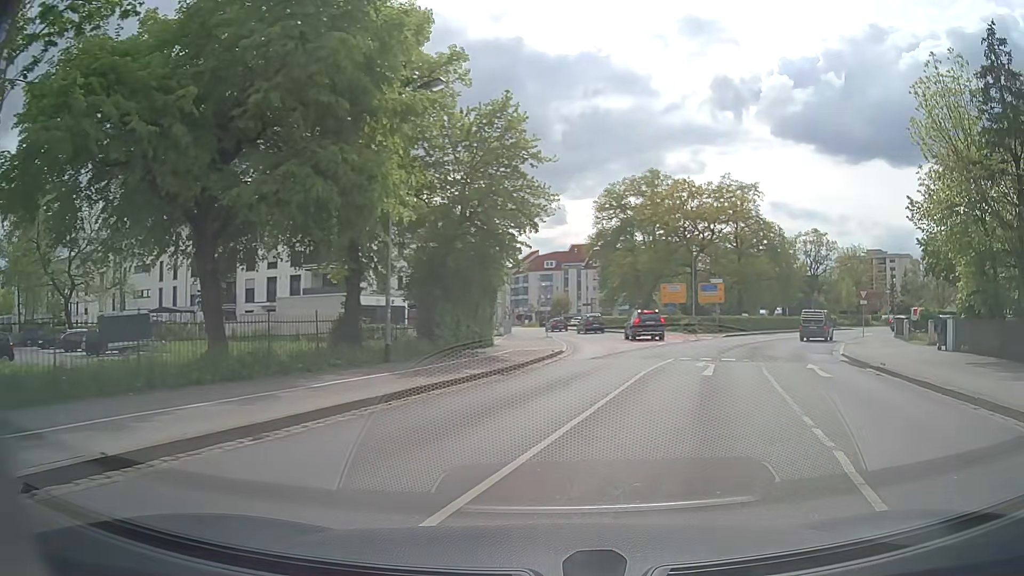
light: Day
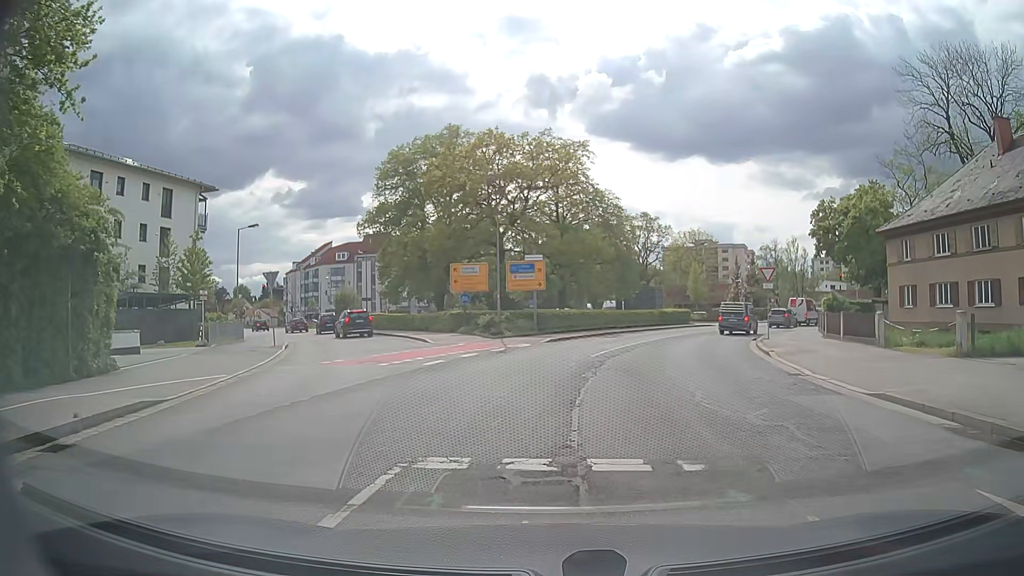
(+3.5, +17.3) m; +15°
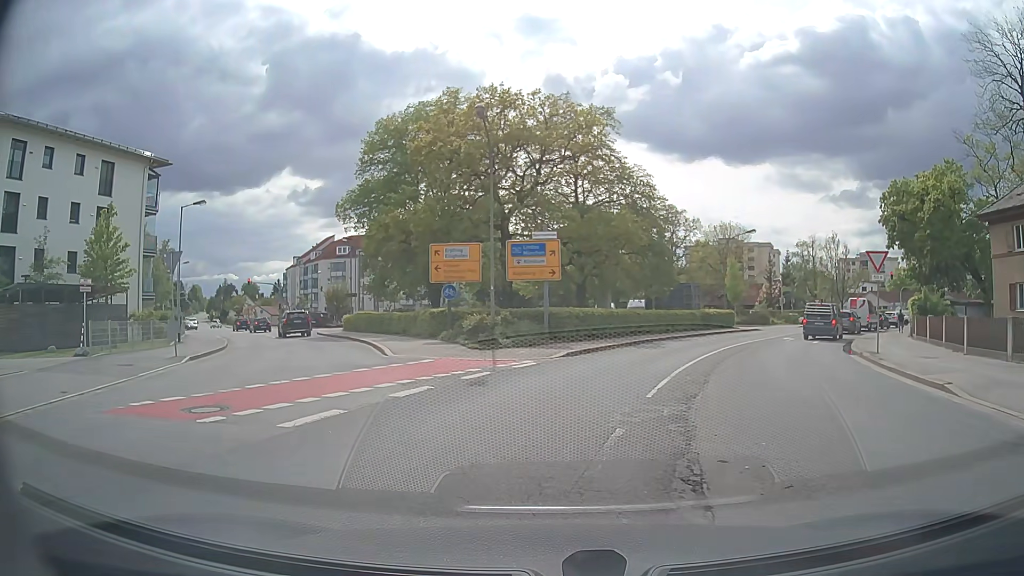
(+0.2, +9.9) m; -2°
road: secondary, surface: asphalt
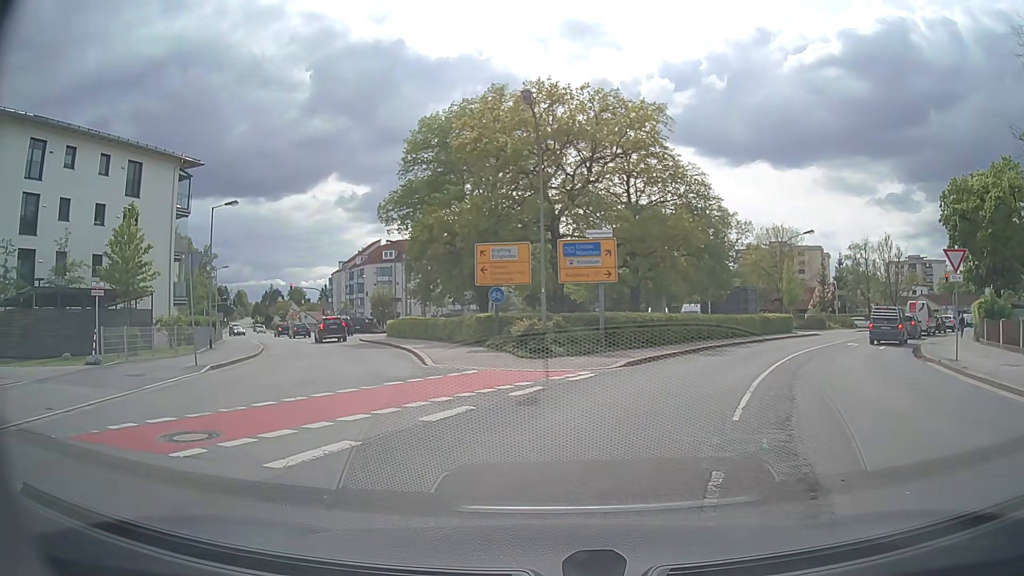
(0.0, +2.0) m; -3°
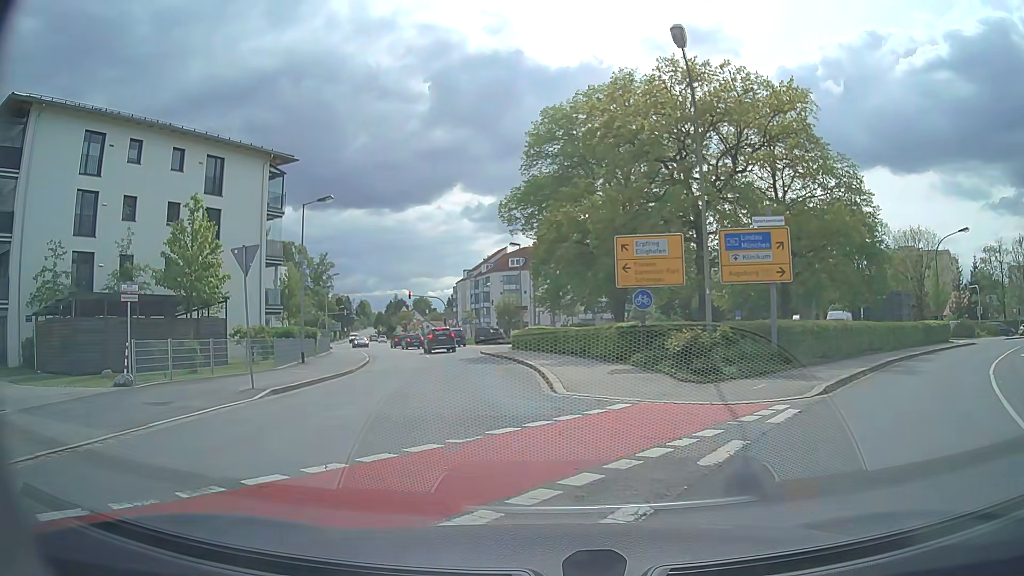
(-0.5, +5.1) m; -11°
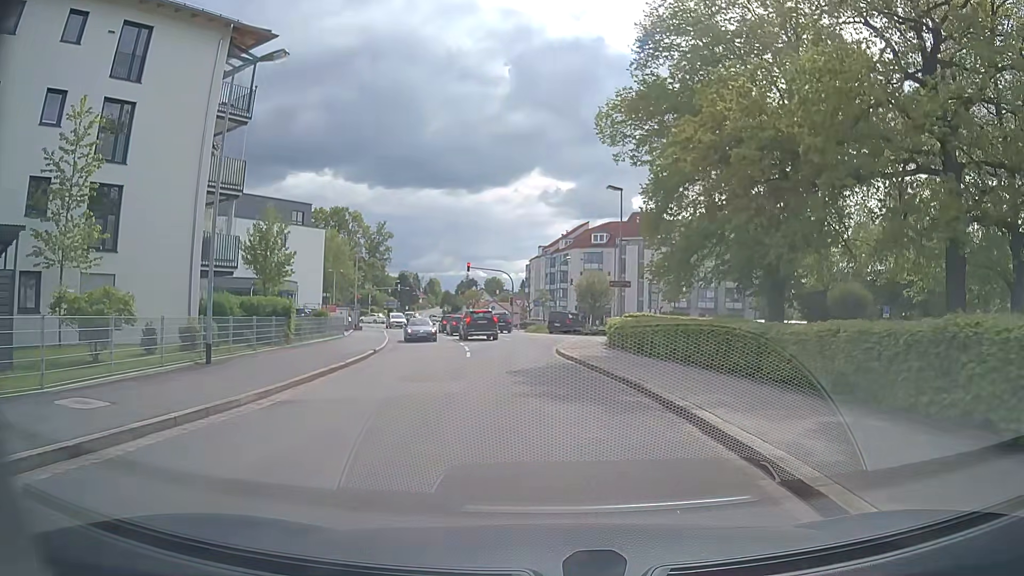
(-1.6, +16.9) m; -6°
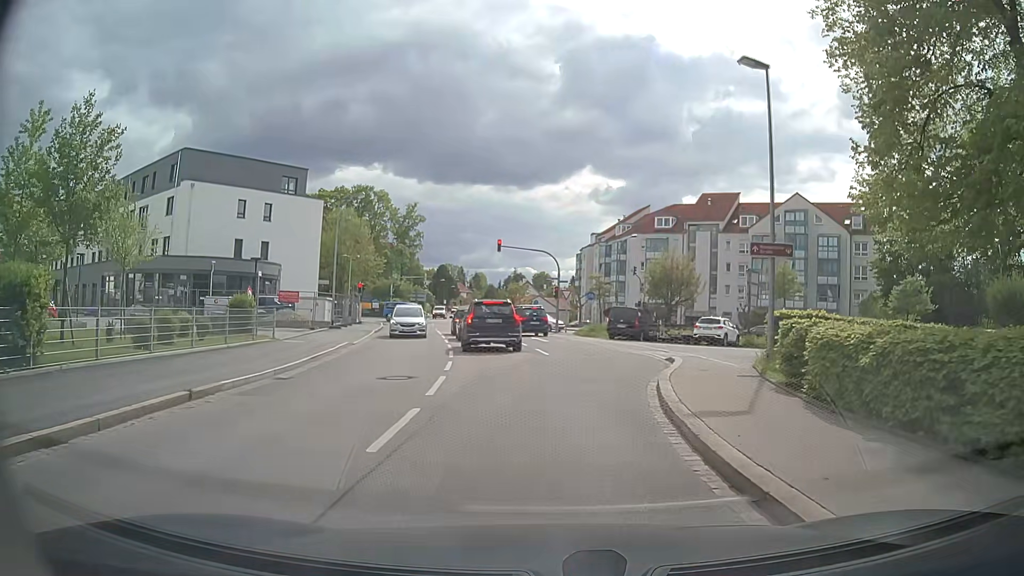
(-0.4, +16.9) m; -5°
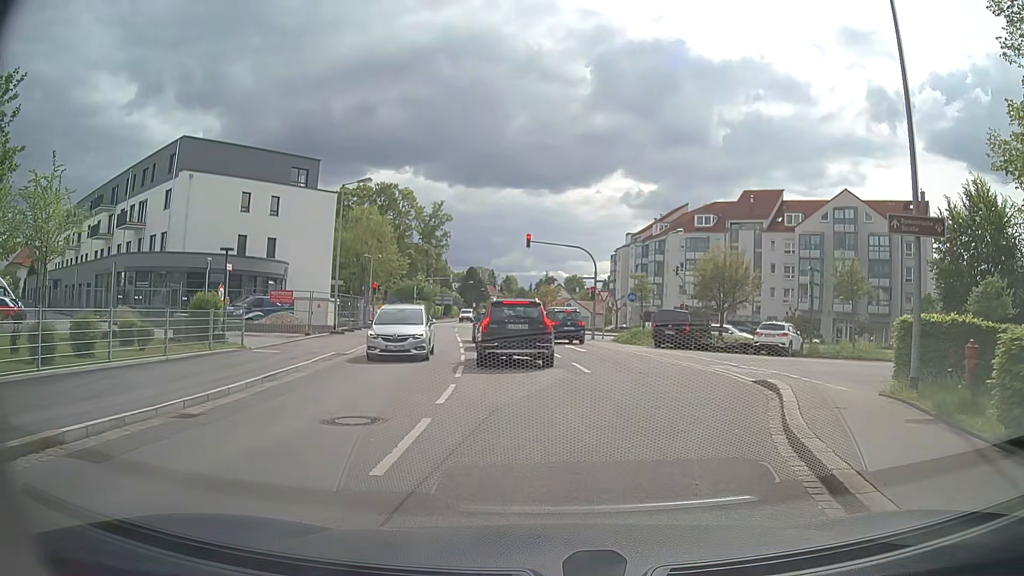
(-0.1, +5.3) m; -4°
